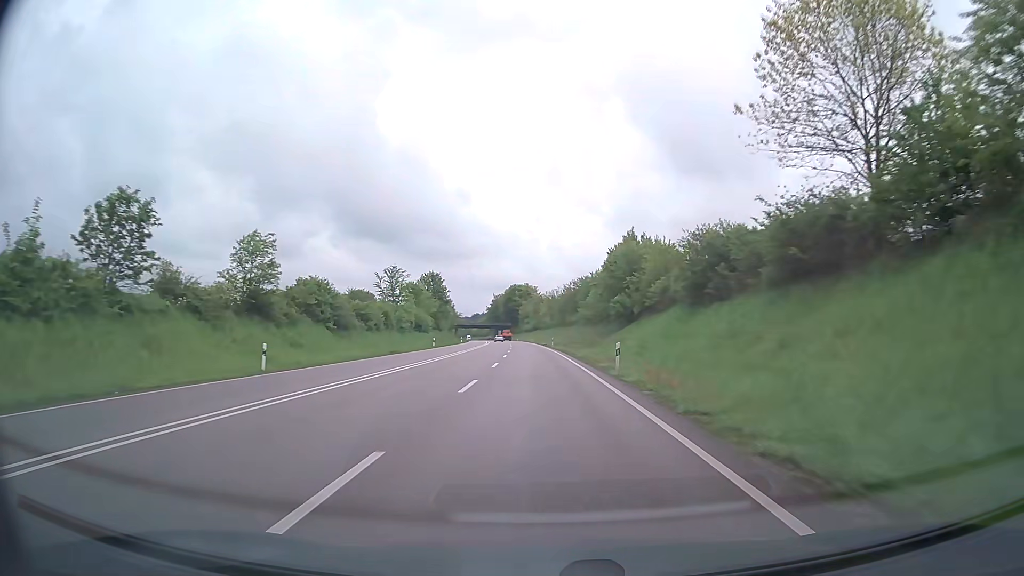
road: primary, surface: asphalt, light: Day
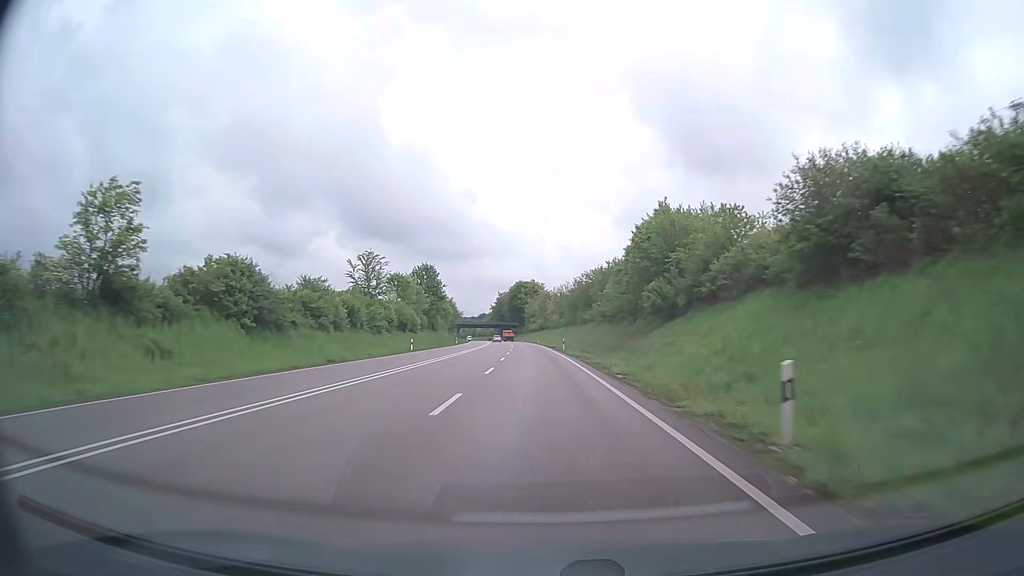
(-0.1, +16.3) m; -1°
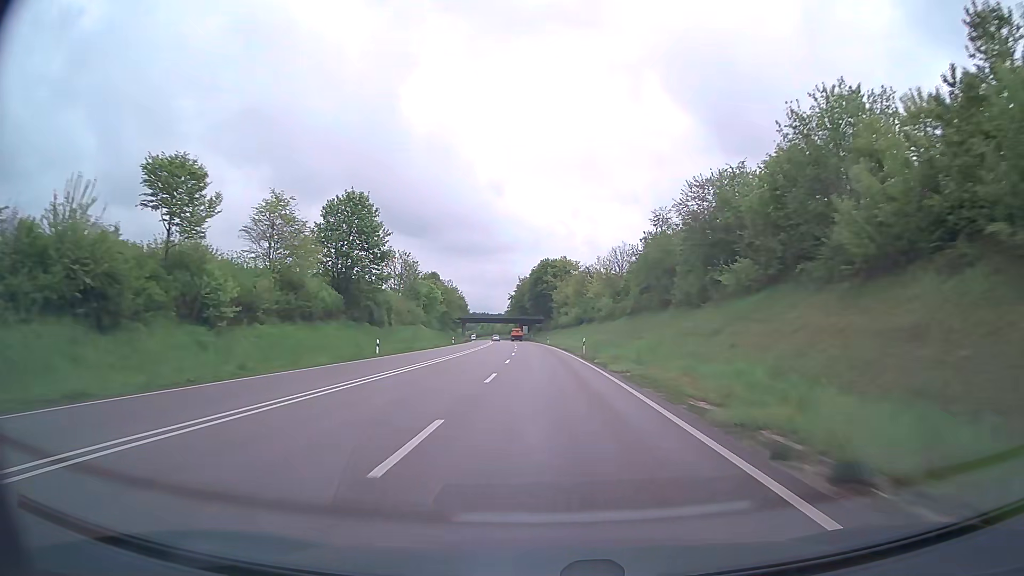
(-1.4, +65.2) m; -2°
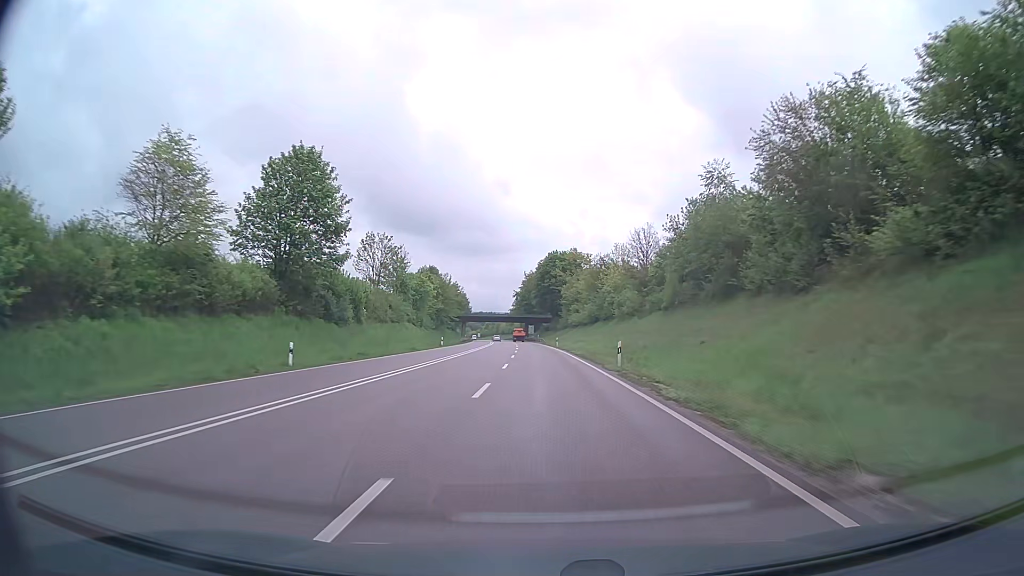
(-0.1, +16.2) m; -1°
(0, +10) (0, +20) (0, +30) (0, +40) (-1, +50) (-1, +60) (-1, +70) (-1, +80) (-2, +90) (-2, +100) m
